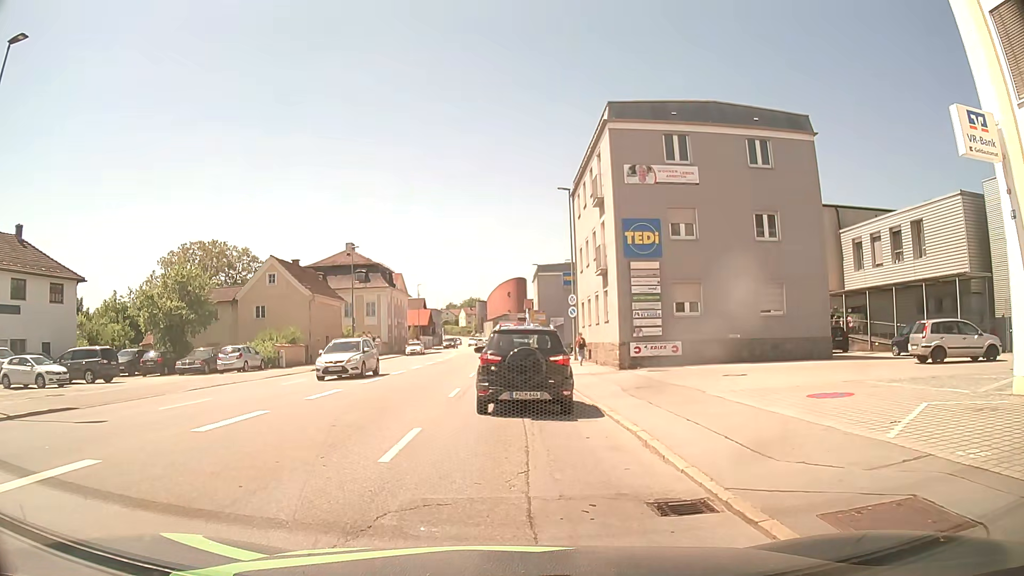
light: Day
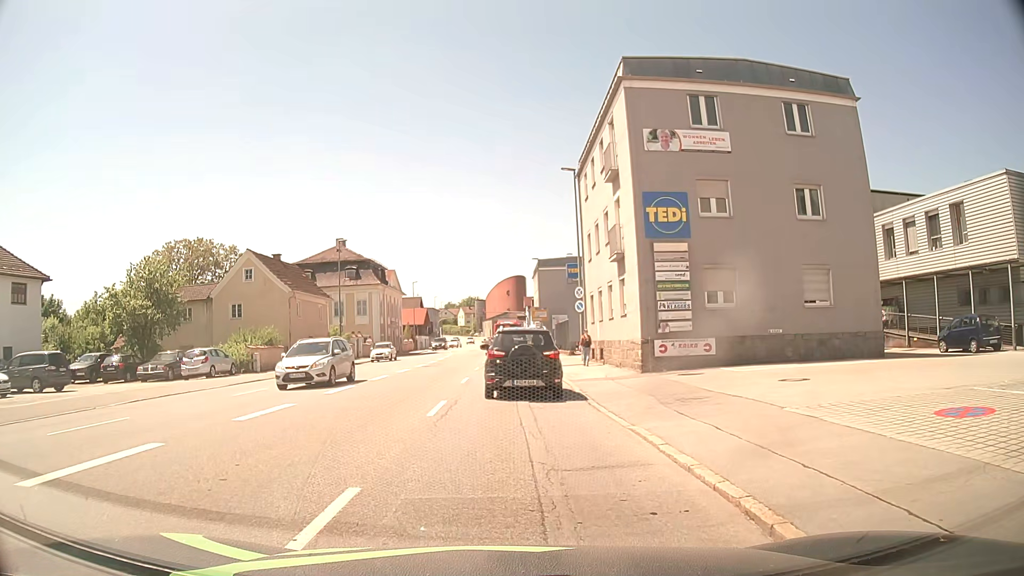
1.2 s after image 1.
(0.0, +4.5) m; +1°
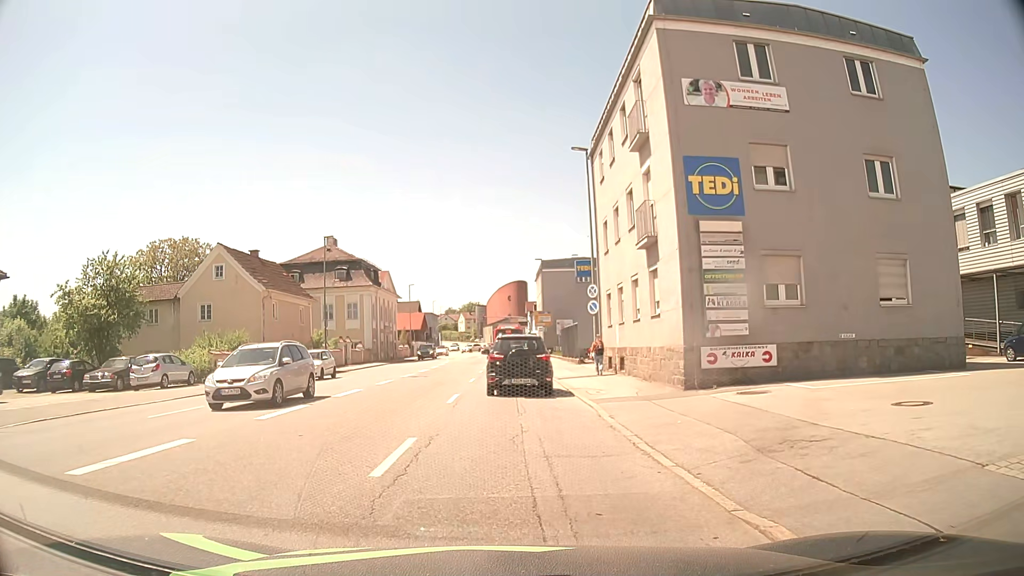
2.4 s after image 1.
(-0.1, +5.2) m; -2°
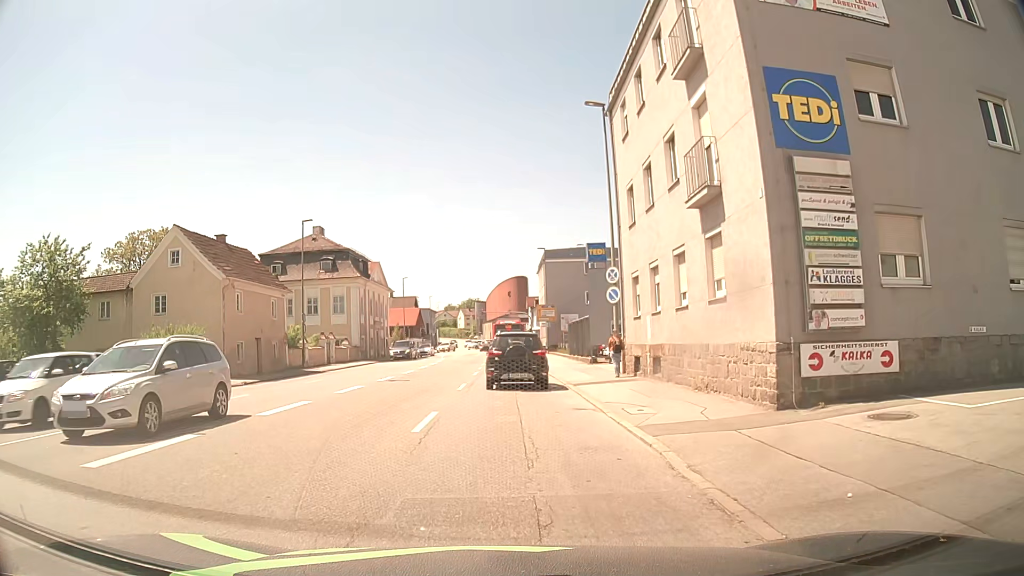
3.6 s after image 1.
(+0.1, +5.8) m; 0°
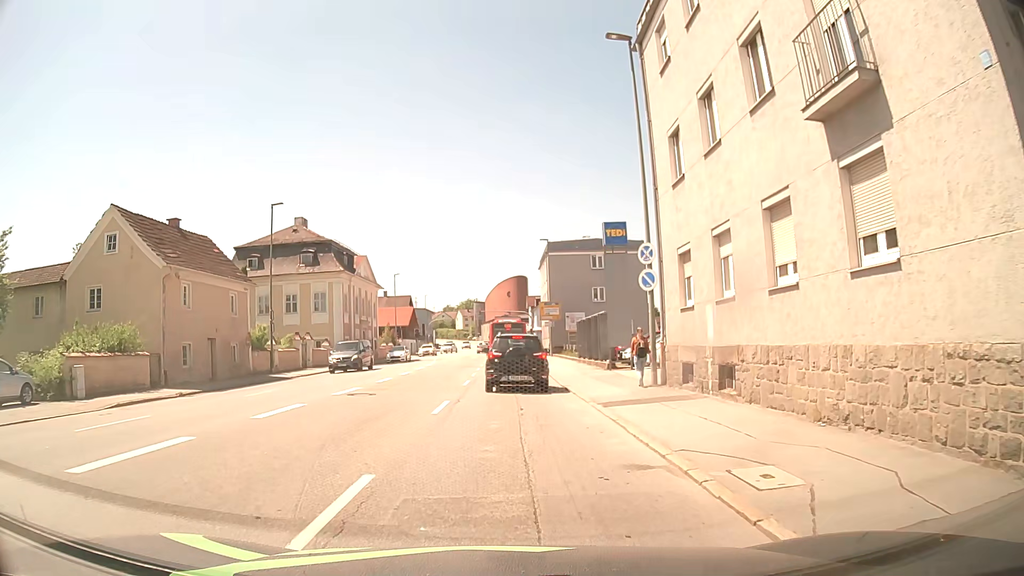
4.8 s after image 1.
(0.0, +6.3) m; 0°
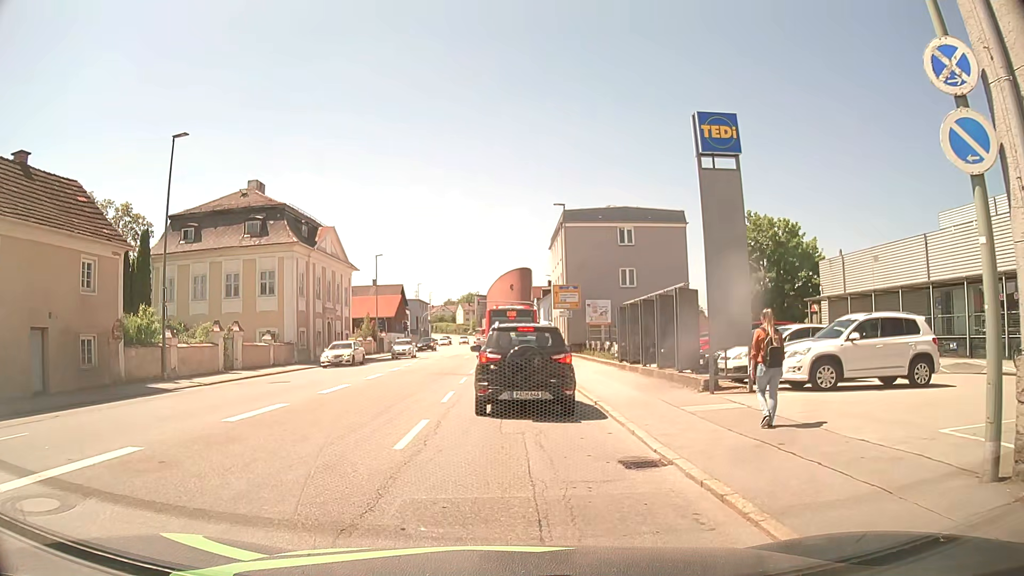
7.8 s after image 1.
(0.0, +13.4) m; 0°
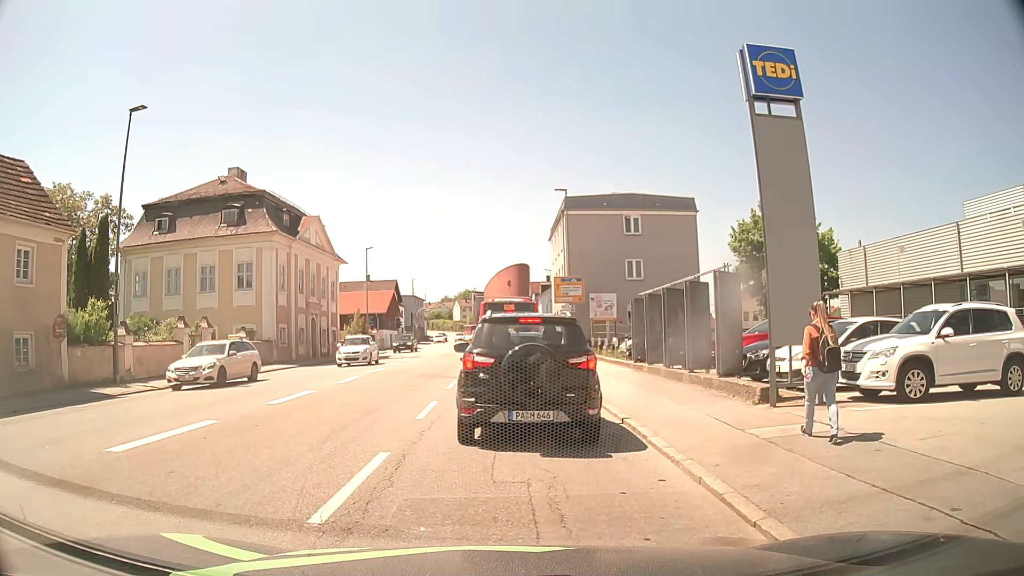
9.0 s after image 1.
(0.0, +3.4) m; 0°
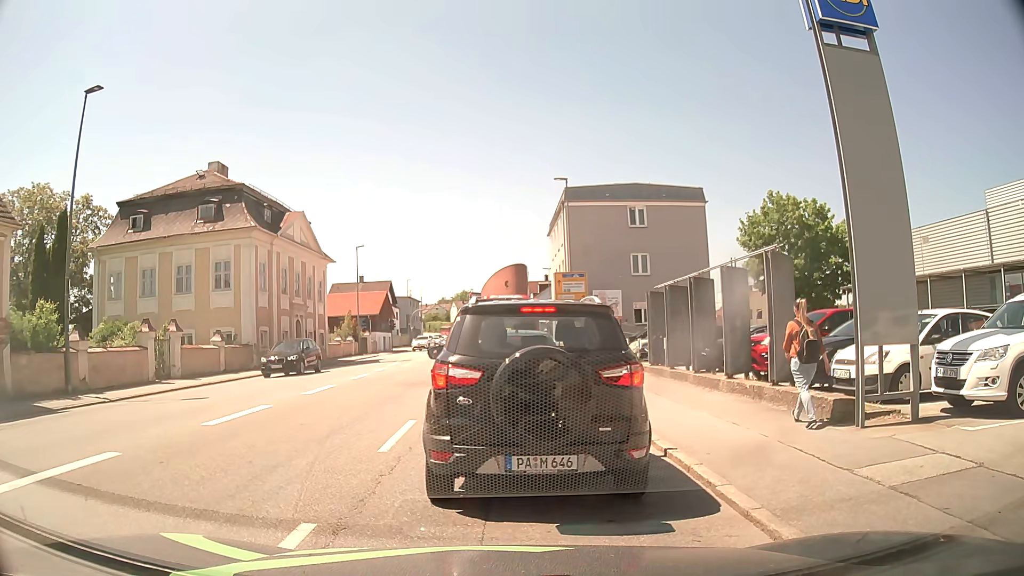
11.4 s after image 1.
(0.0, +2.8) m; 0°
